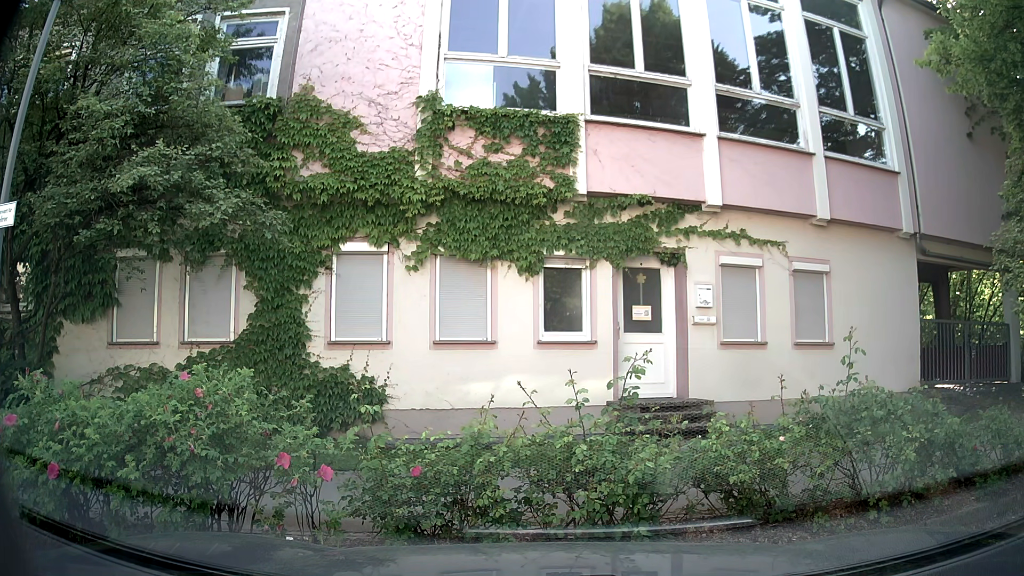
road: residential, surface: asphalt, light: Day
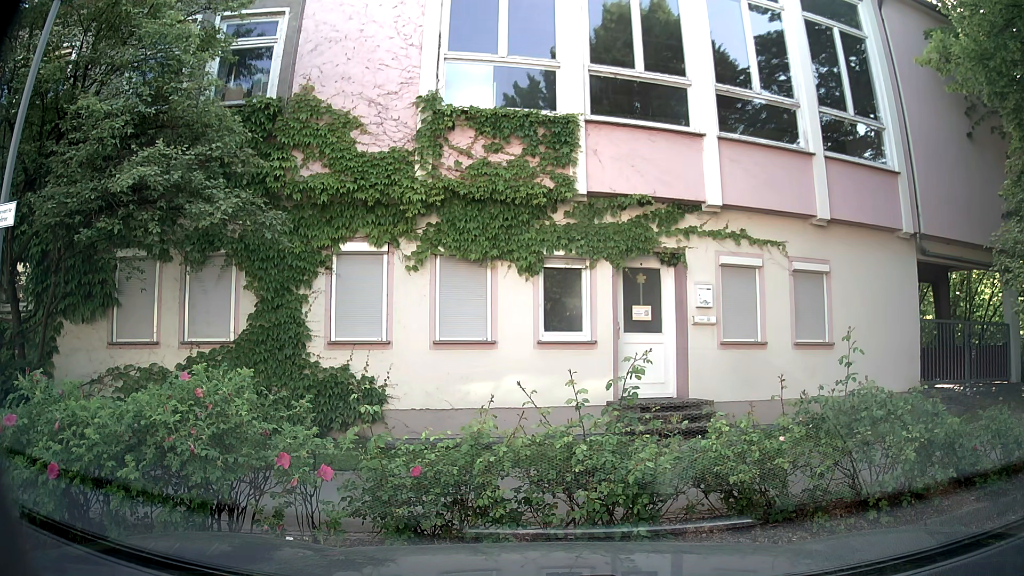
(0.0, 0.0) m; 0°
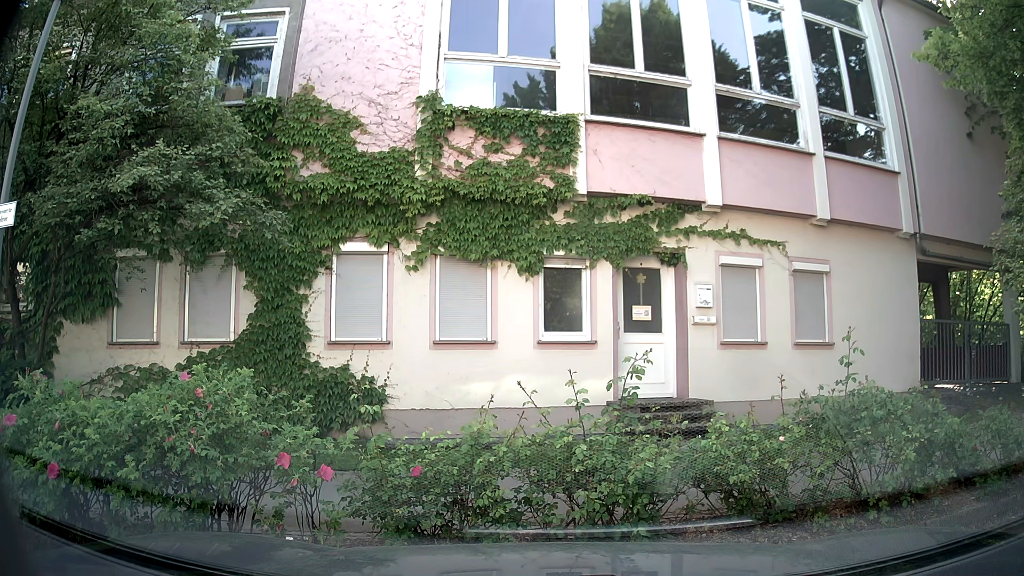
(0.0, 0.0) m; 0°
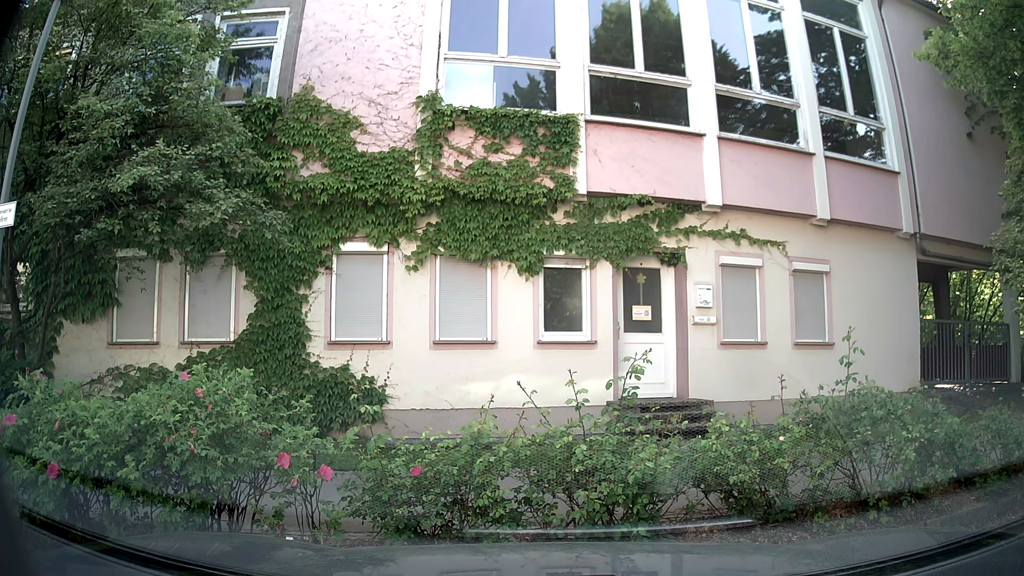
(0.0, 0.0) m; 0°
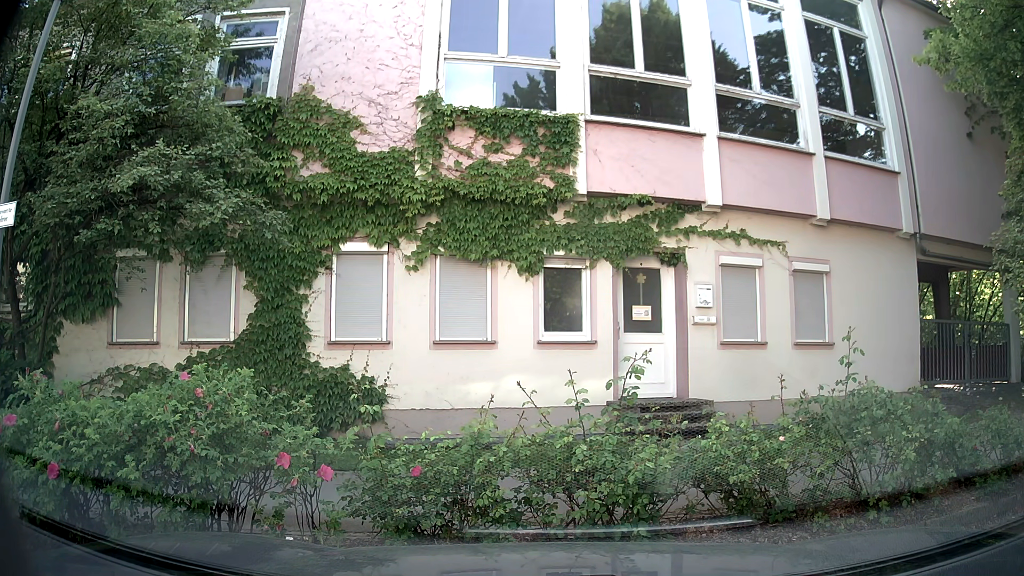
(0.0, 0.0) m; 0°
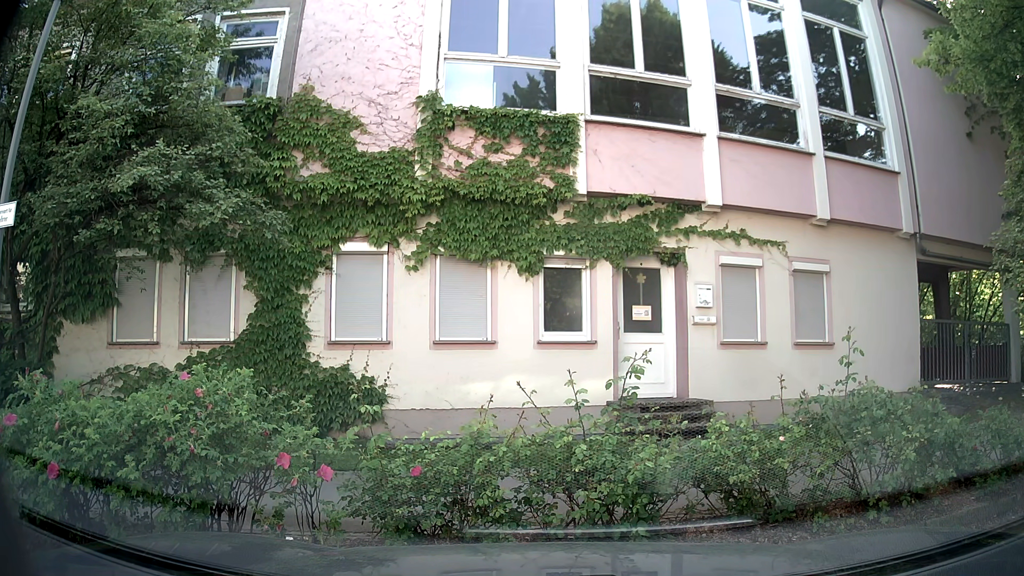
(0.0, 0.0) m; 0°
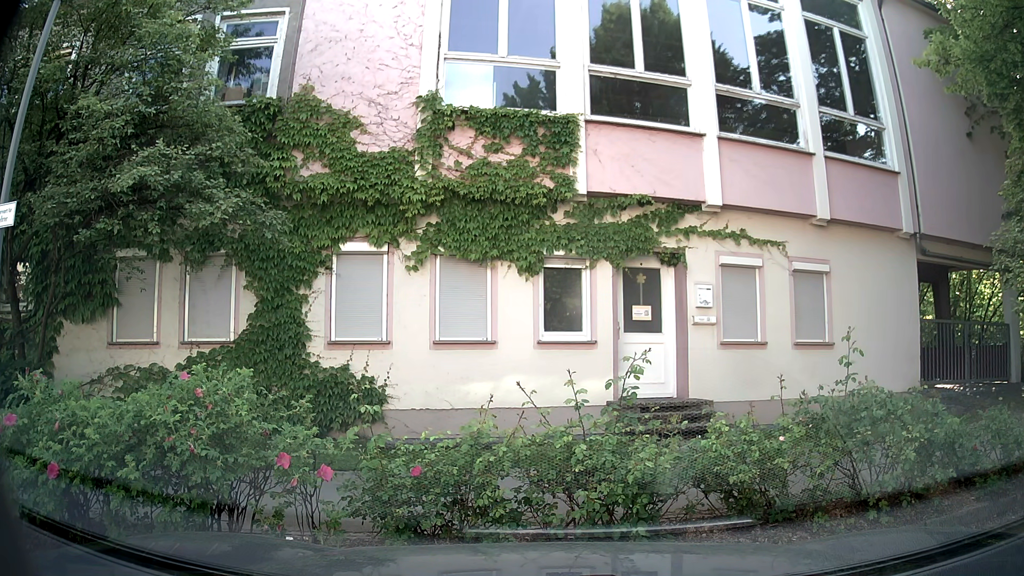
(0.0, 0.0) m; 0°
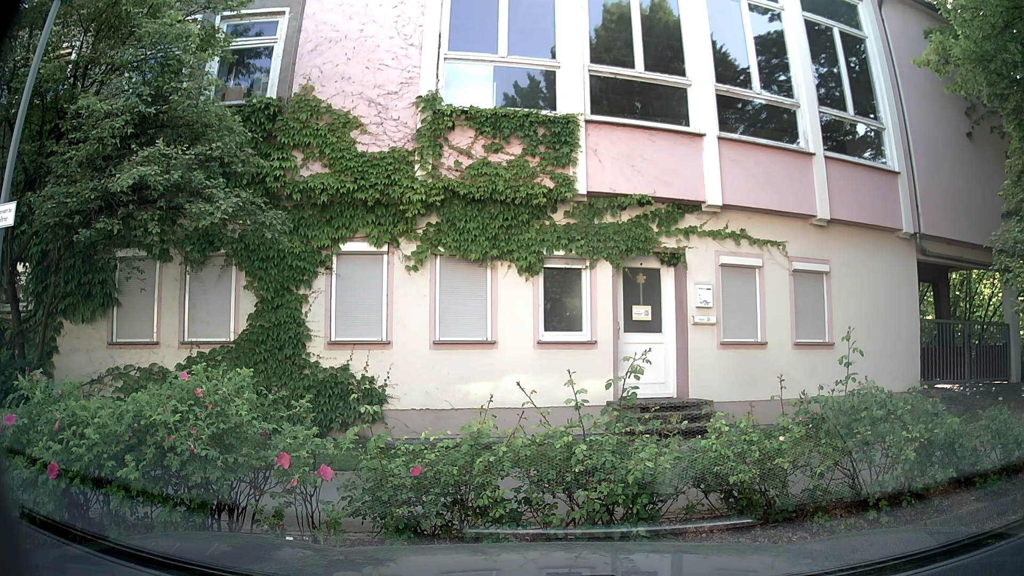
(0.0, 0.0) m; 0°
